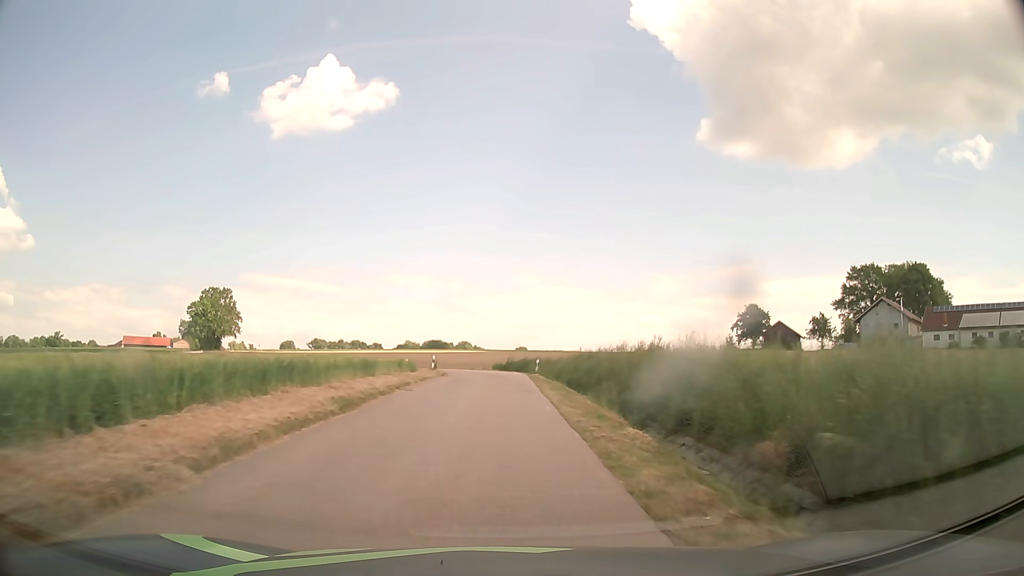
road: unclassified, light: Day
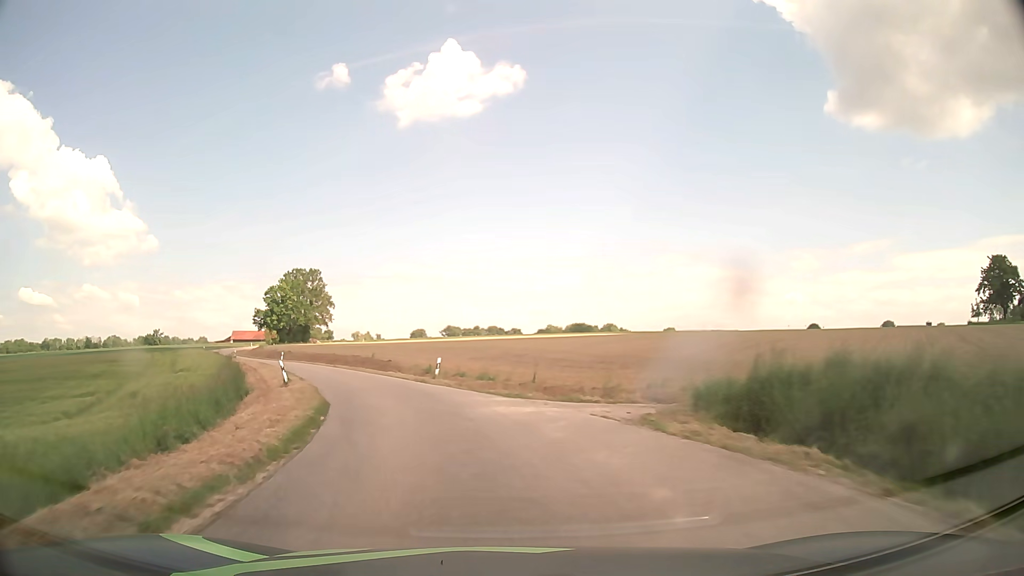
(-1.4, +45.7) m; -11°
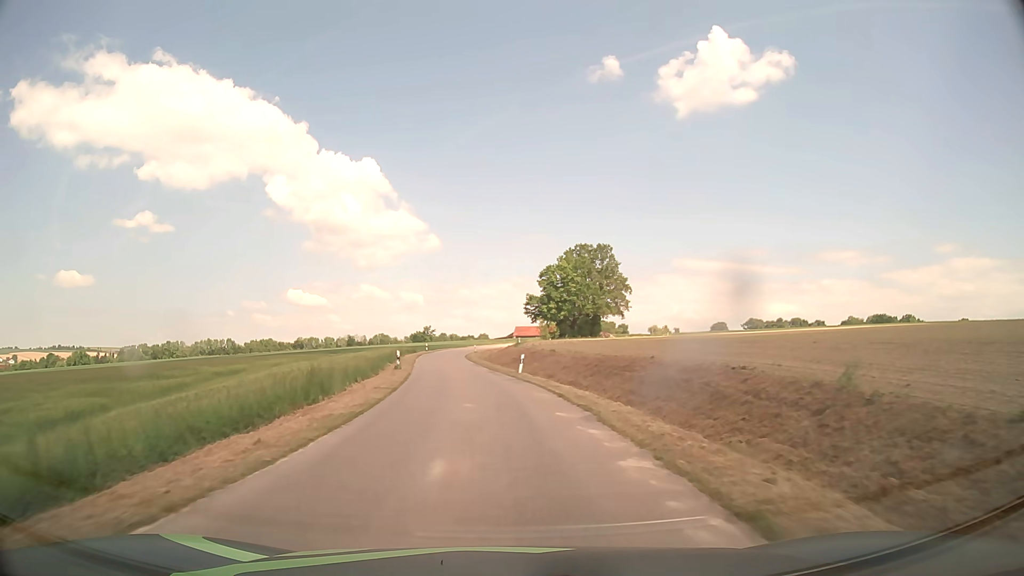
(-12.2, +43.7) m; -25°
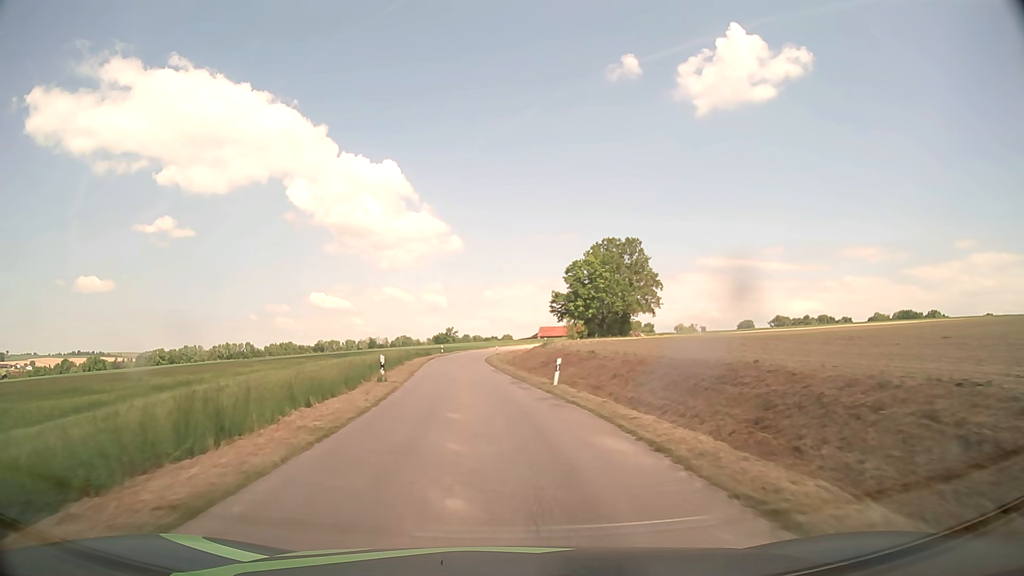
(-0.2, +9.2) m; -2°
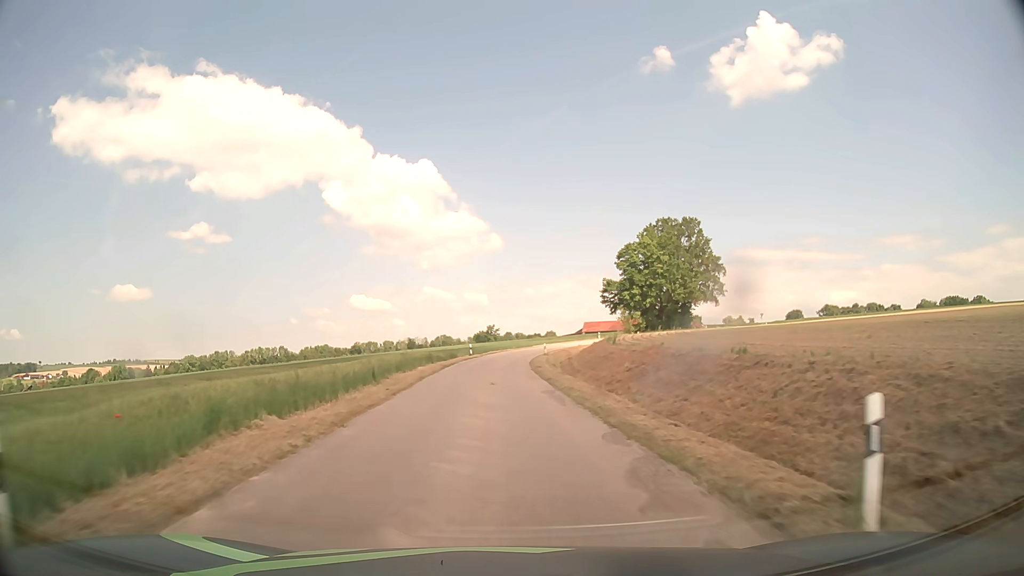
(-0.6, +18.4) m; -4°
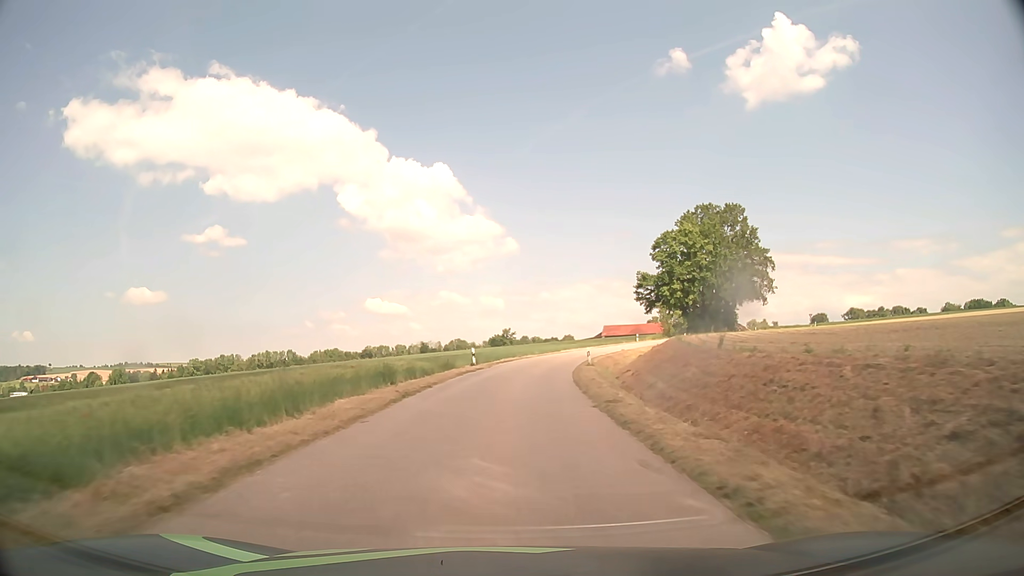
(-0.4, +18.4) m; -2°
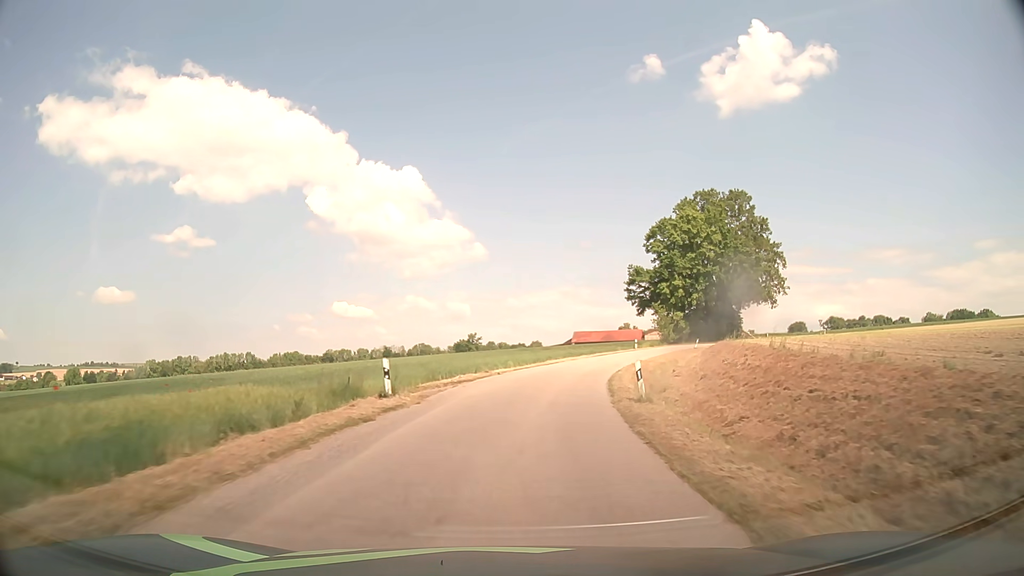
(+0.2, +18.3) m; +2°
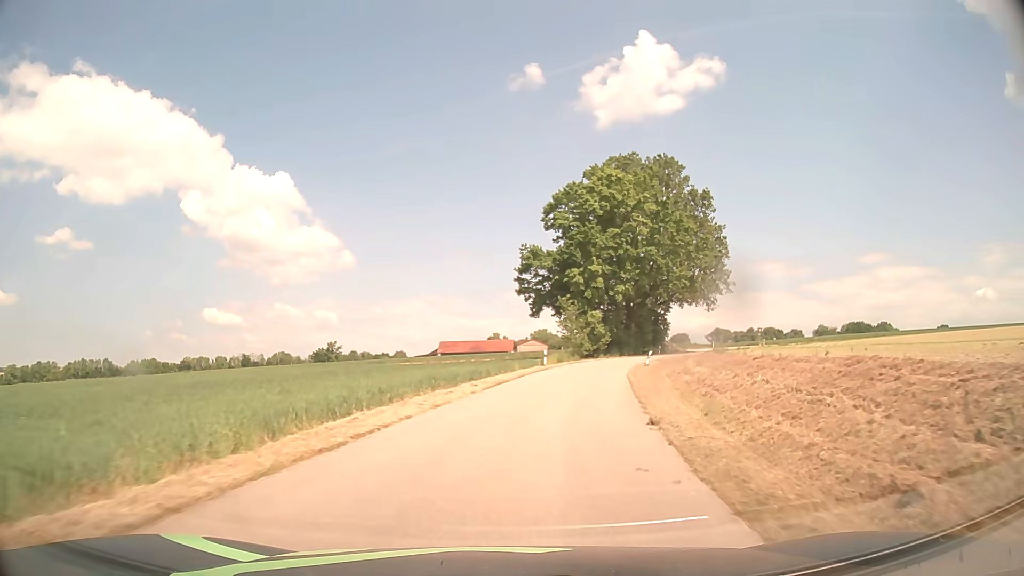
(+2.4, +27.1) m; +11°
(0, +10) (+2, +20) (+4, +30) (+6, +39) (+9, +49) (+13, +58) (+18, +67) (+23, +75) (+28, +84) (+34, +92) m
